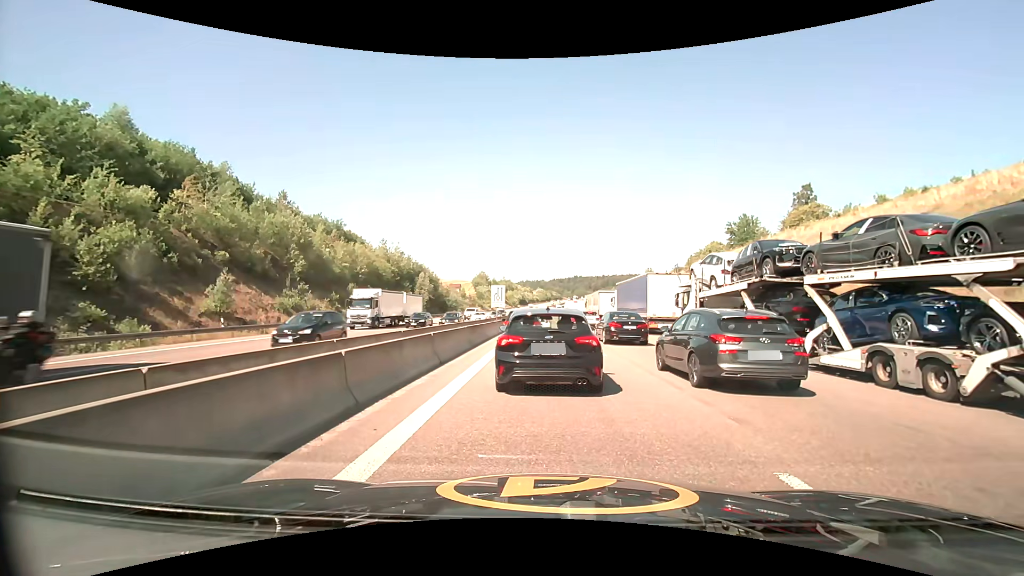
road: motorway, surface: asphalt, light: Day
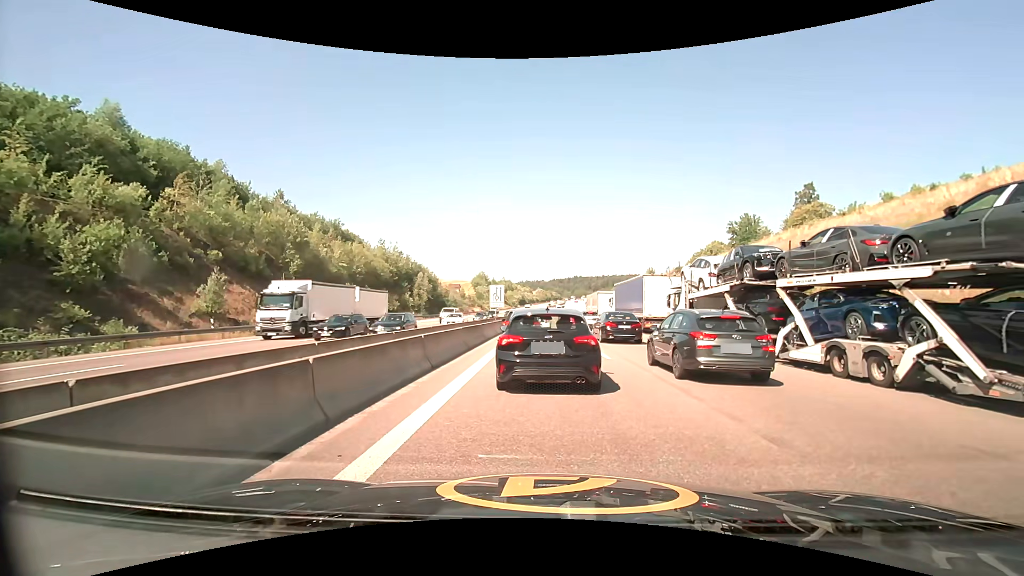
(0.0, +1.0) m; -1°
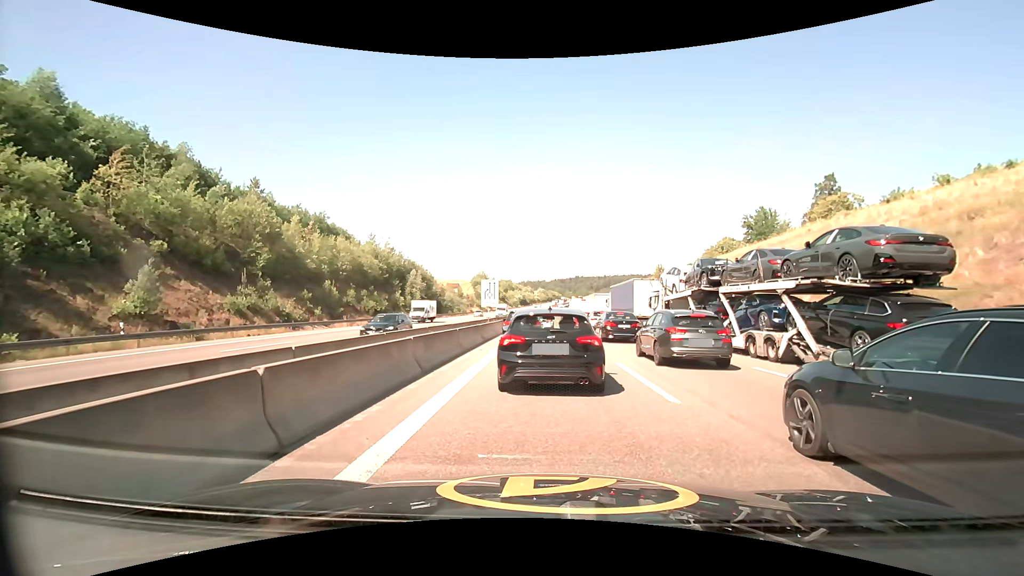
(-0.1, +7.2) m; -1°
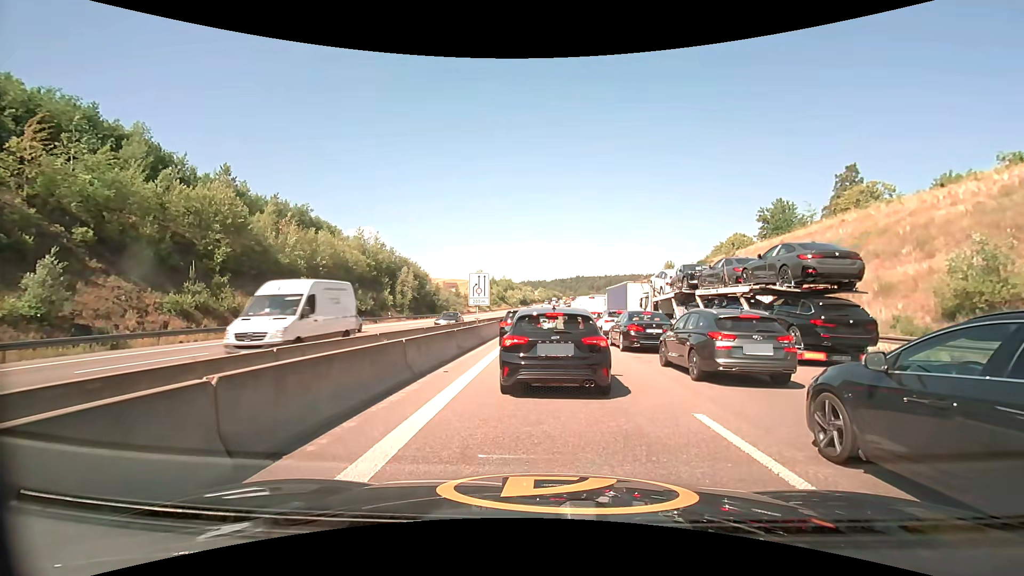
(0.0, +6.8) m; -1°
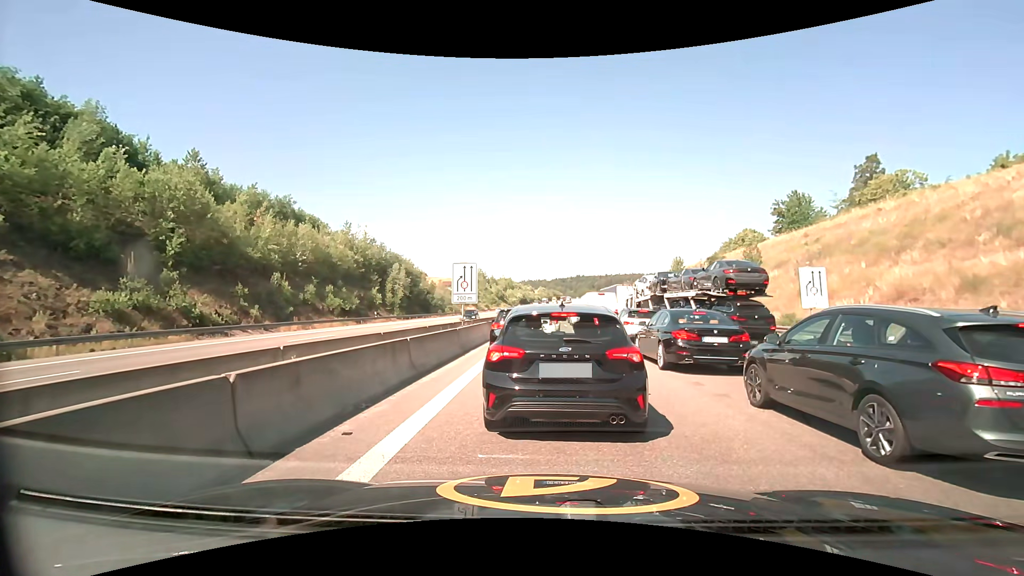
(+0.1, +5.6) m; 0°
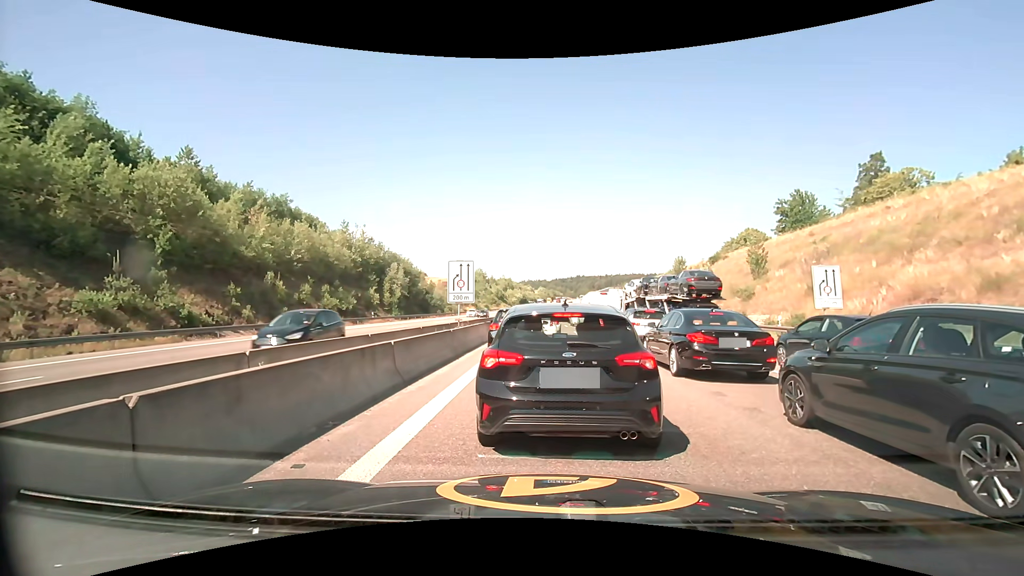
(0.0, +1.1) m; 0°
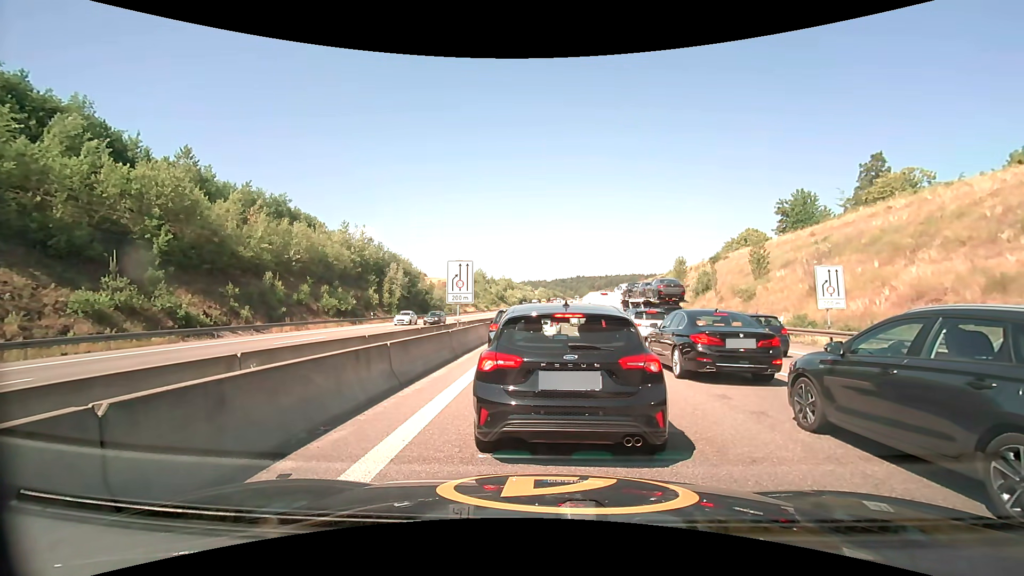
(0.0, +0.3) m; 0°
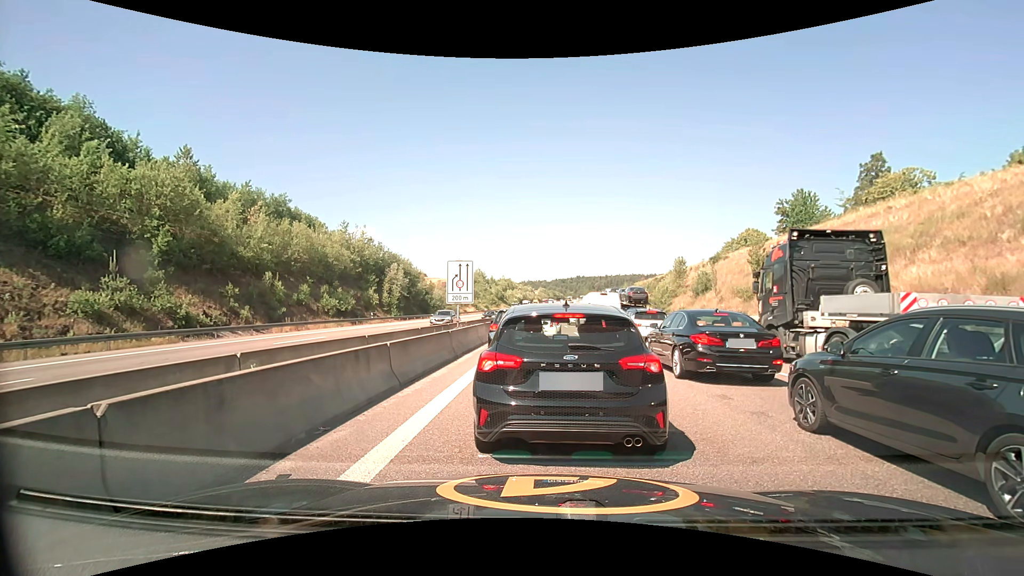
(0.0, +0.1) m; 0°
(0, +10) (0, +20) (0, +30) (0, +40) (+1, +50) (+1, +60) (+1, +70) (+1, +80) (+2, +90) (+2, +100) m
